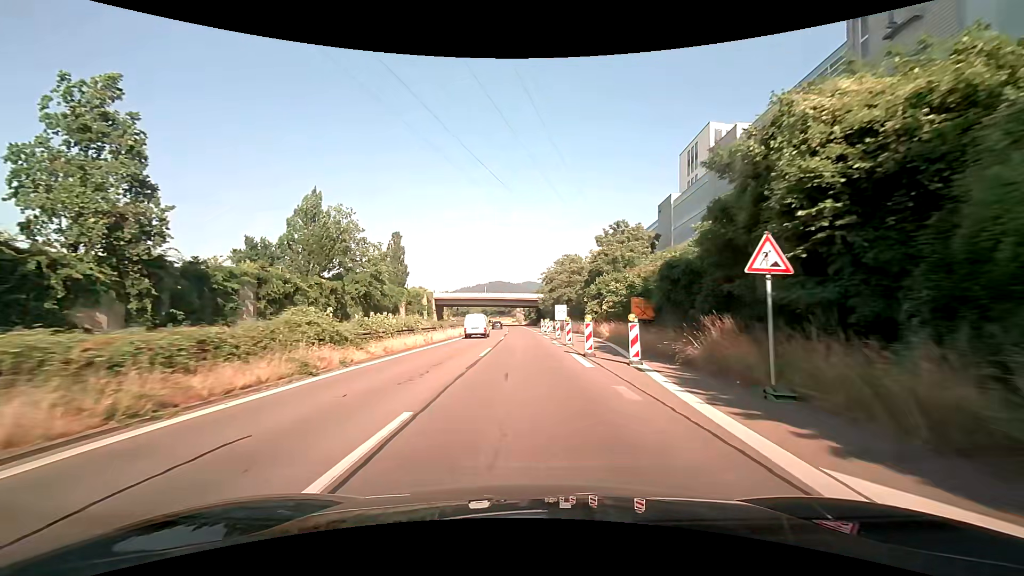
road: trunk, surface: asphalt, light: Day
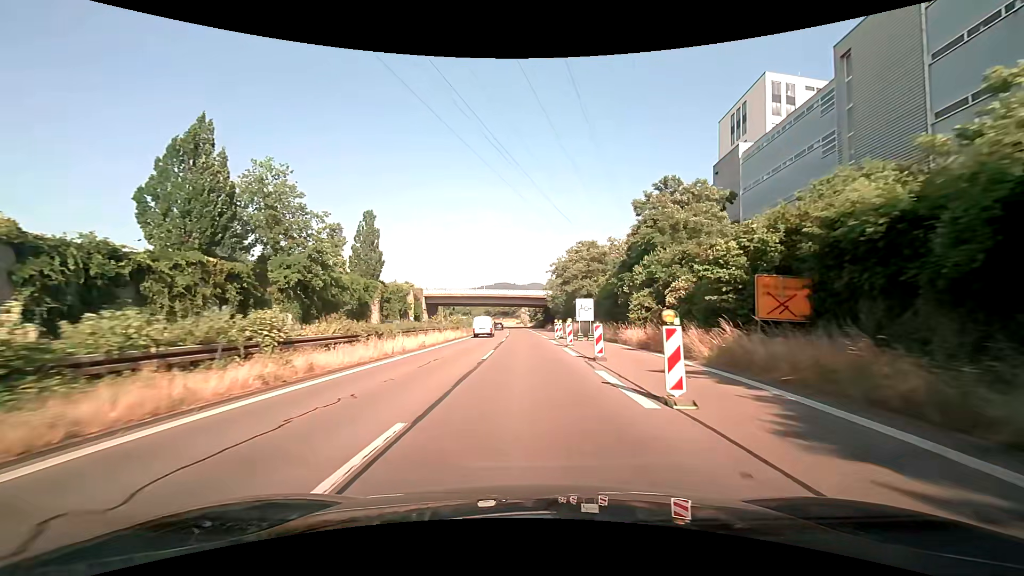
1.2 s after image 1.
(-0.1, +18.7) m; -1°
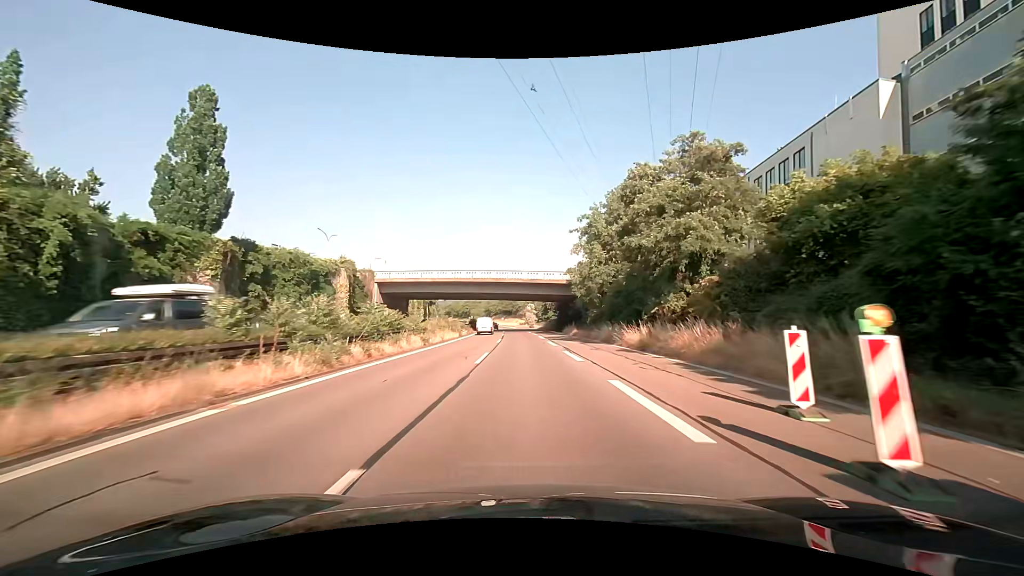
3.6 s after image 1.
(-0.3, +38.2) m; -1°
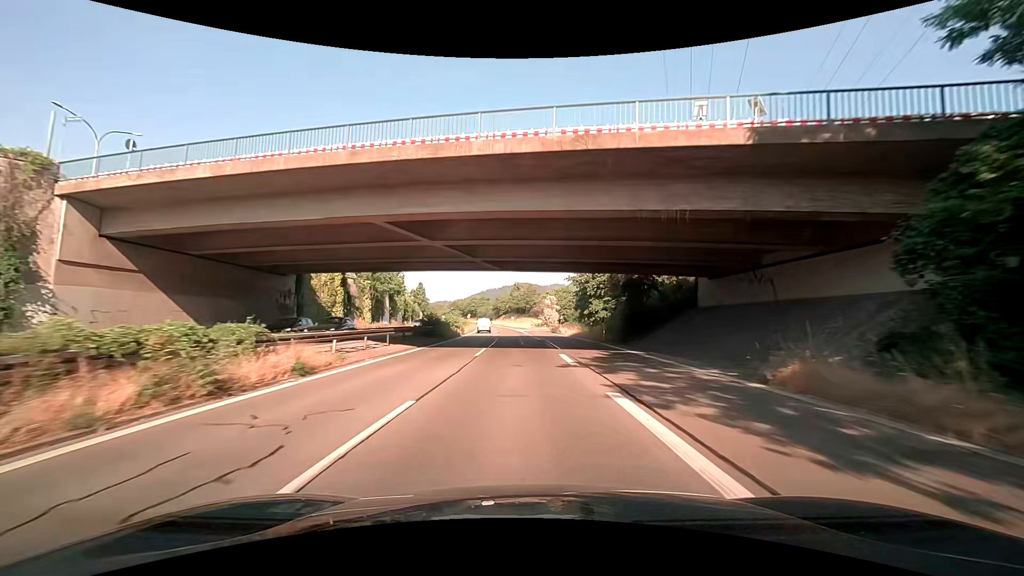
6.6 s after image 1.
(-0.4, +50.3) m; -2°
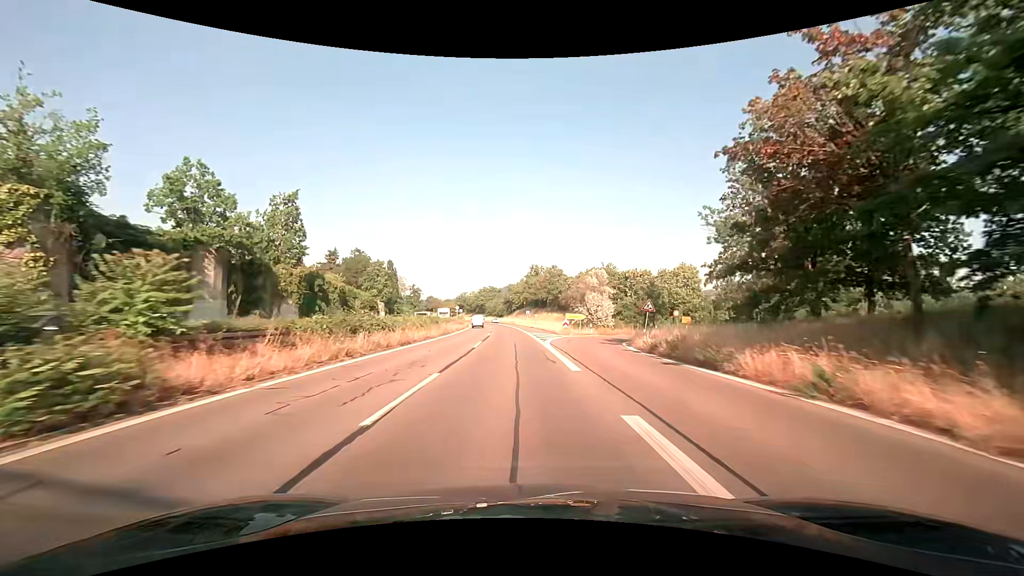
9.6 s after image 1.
(-1.5, +50.3) m; -2°
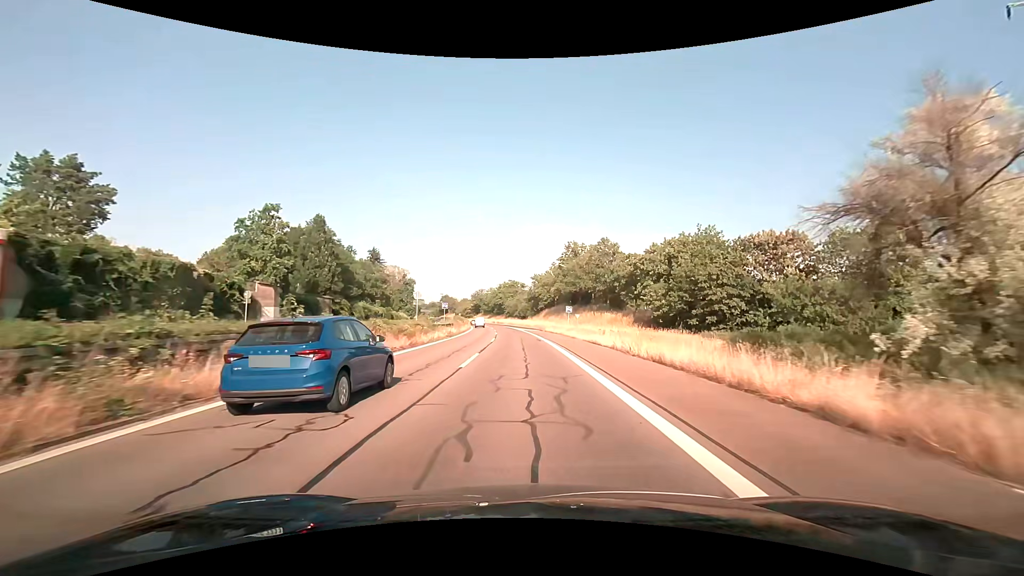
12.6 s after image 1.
(-1.7, +45.3) m; -3°
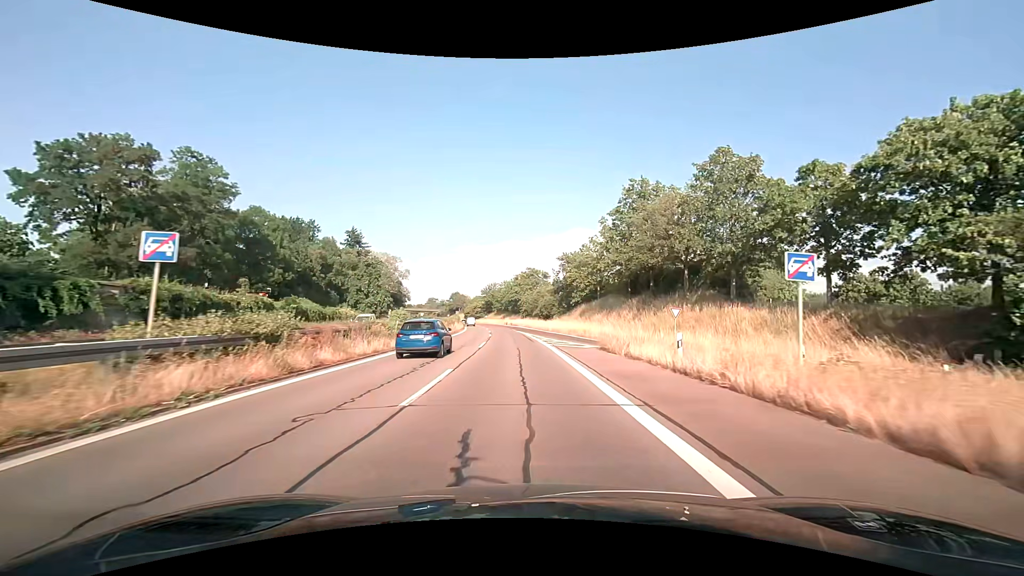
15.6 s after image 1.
(-0.7, +43.0) m; -2°
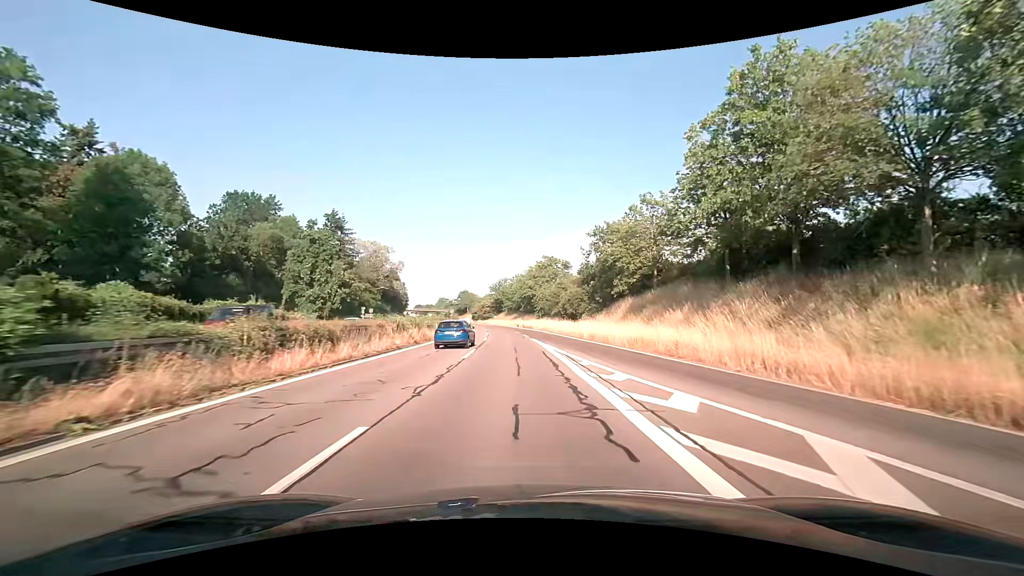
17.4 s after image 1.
(-0.4, +25.7) m; -2°
(0, +10) (0, +20) (-1, +30) (-1, +40) (-2, +50) (-3, +60) (-4, +70) (-5, +80) (-6, +90) (-7, +100) m
